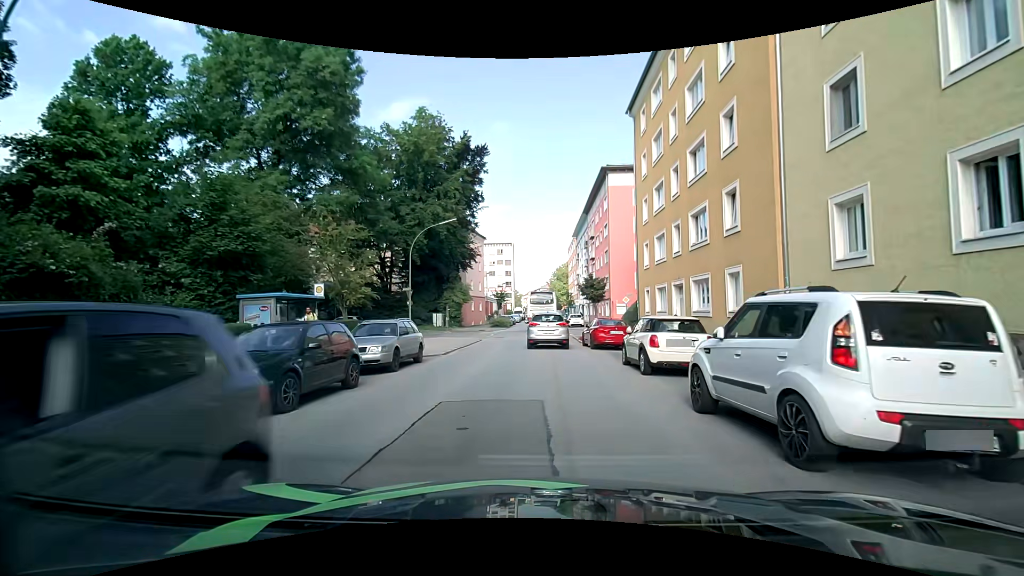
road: tertiary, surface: asphalt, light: Day
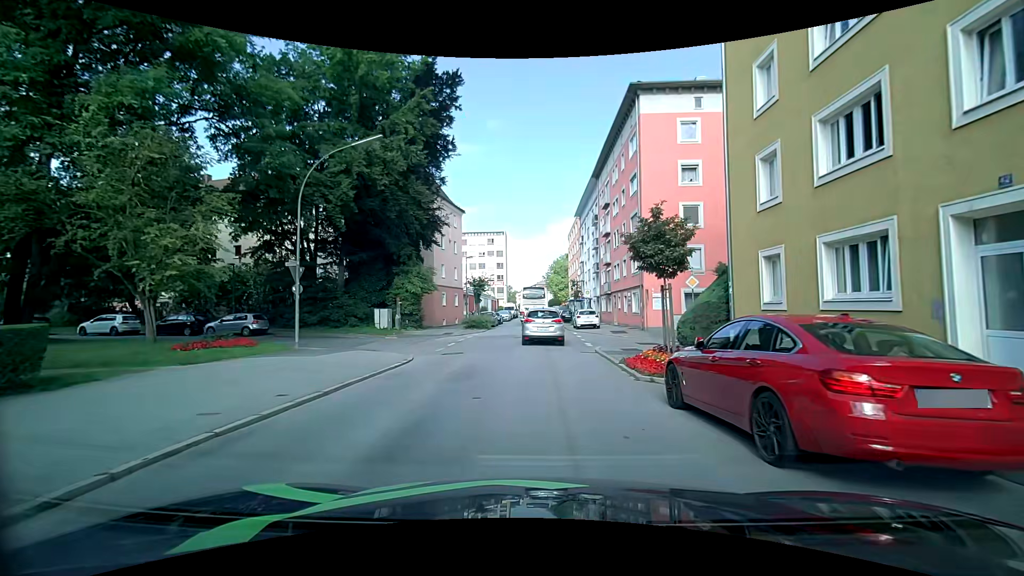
(+0.2, +17.4) m; 0°
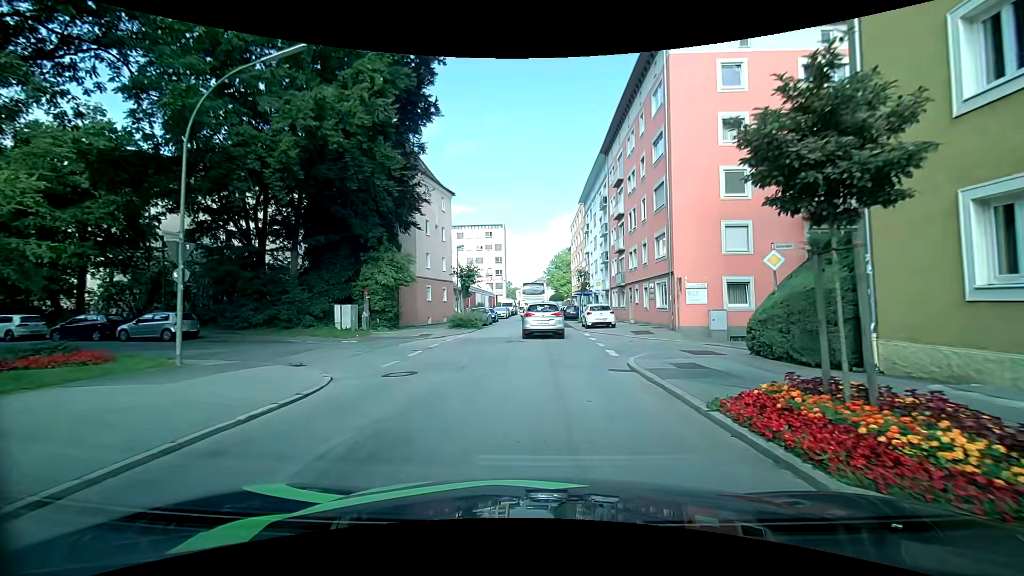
(0.0, +7.0) m; 0°
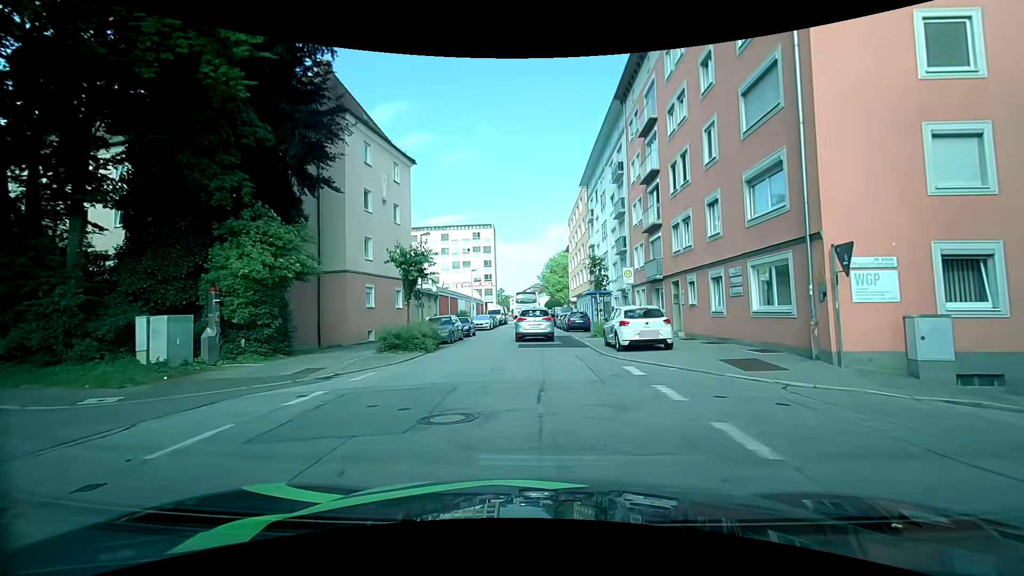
(+0.2, +13.6) m; +2°
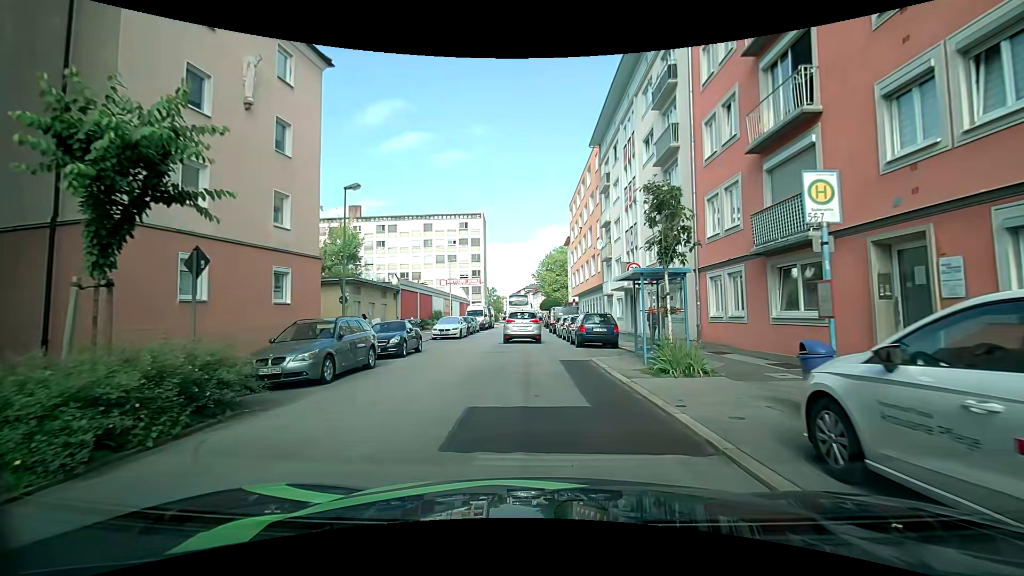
(-0.2, +14.6) m; -1°
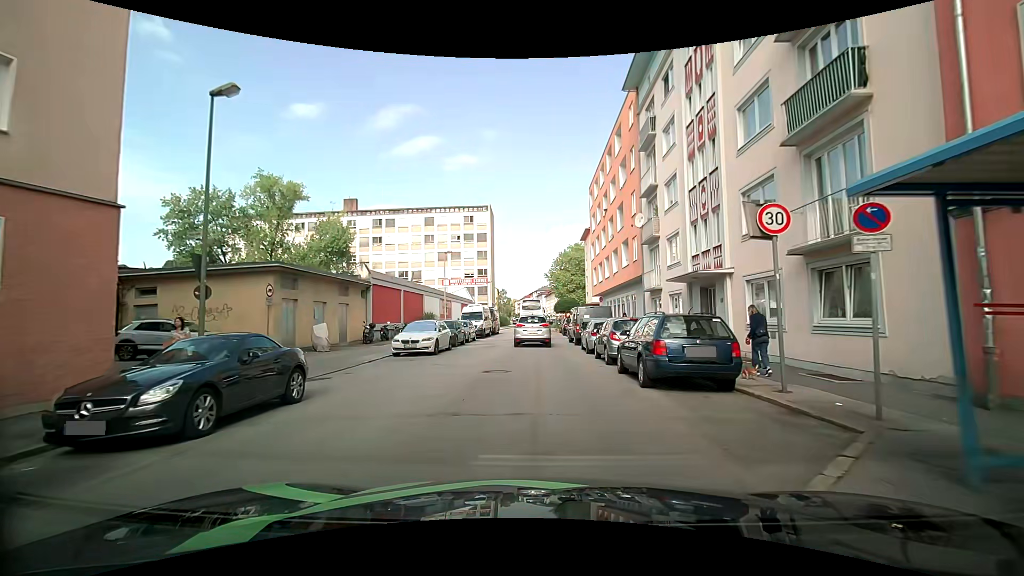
(-0.1, +11.2) m; -1°
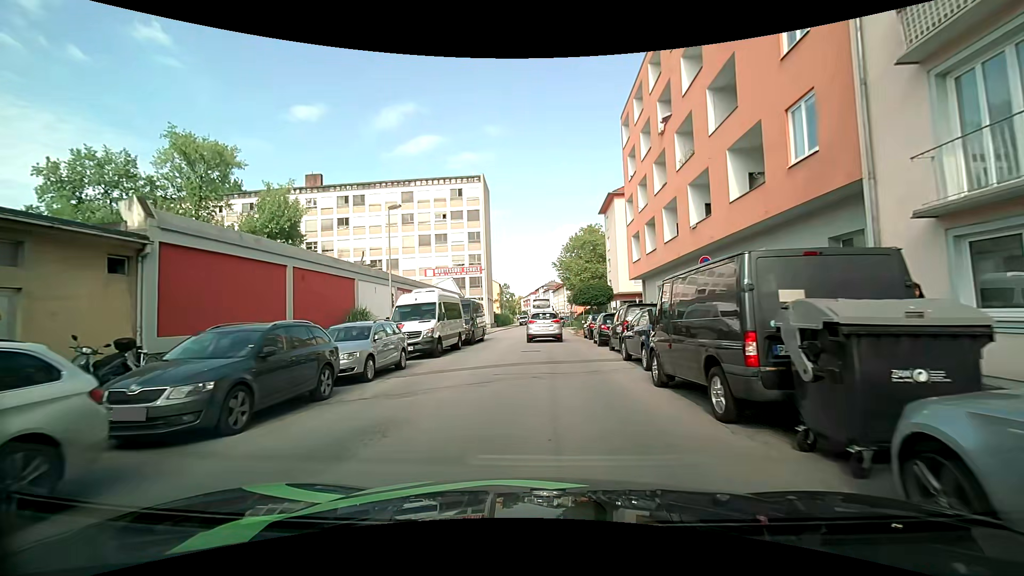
(0.0, +20.3) m; 0°
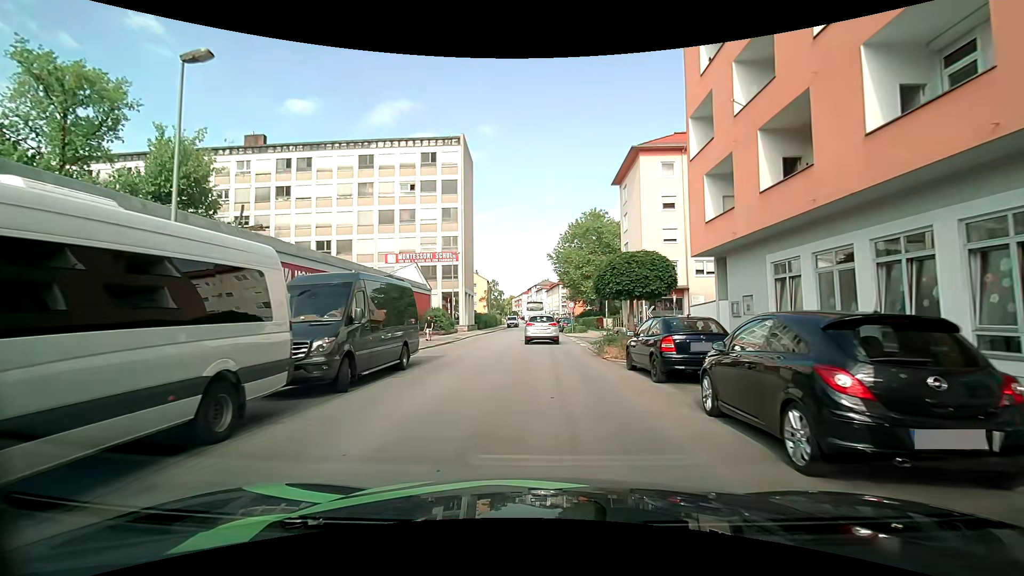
(0.0, +17.2) m; 0°
(0, +10) (0, +20) (0, +30) (0, +40) (0, +50) (0, +60) (0, +70) (0, +80) (0, +90) (0, +100) m
